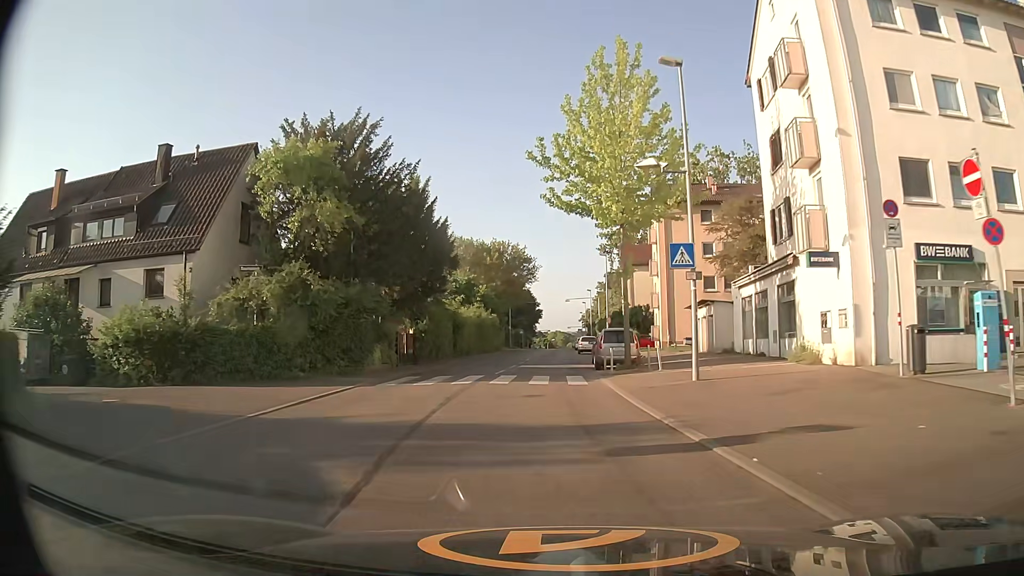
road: tertiary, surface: asphalt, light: Day
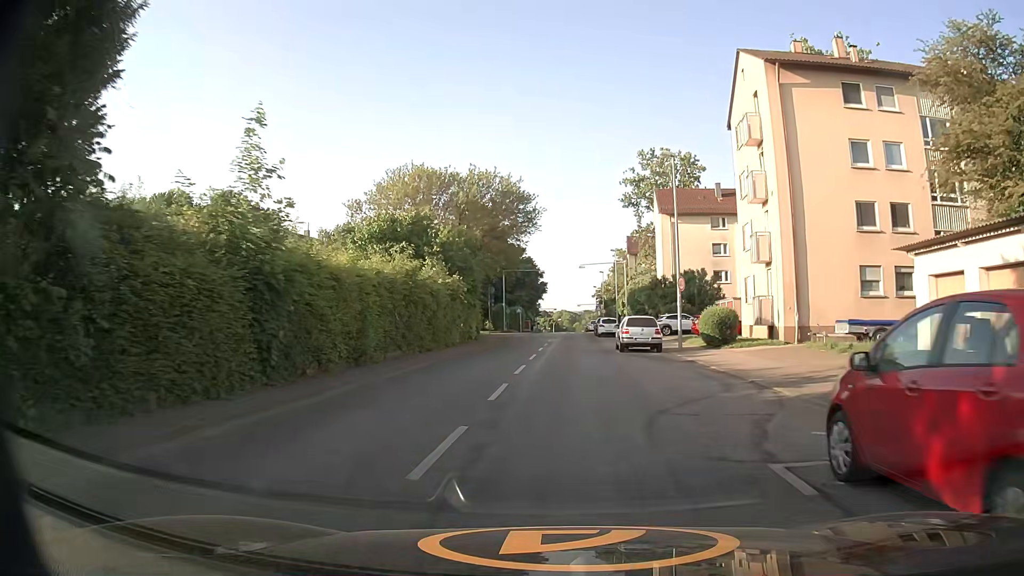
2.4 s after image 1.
(-0.4, +27.8) m; 0°
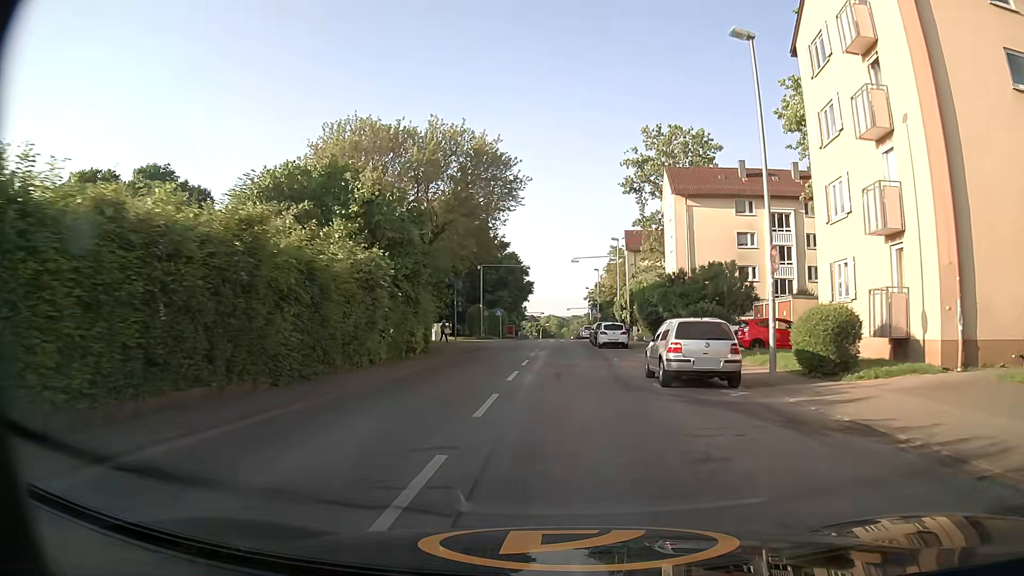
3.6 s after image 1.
(+0.1, +12.9) m; +1°
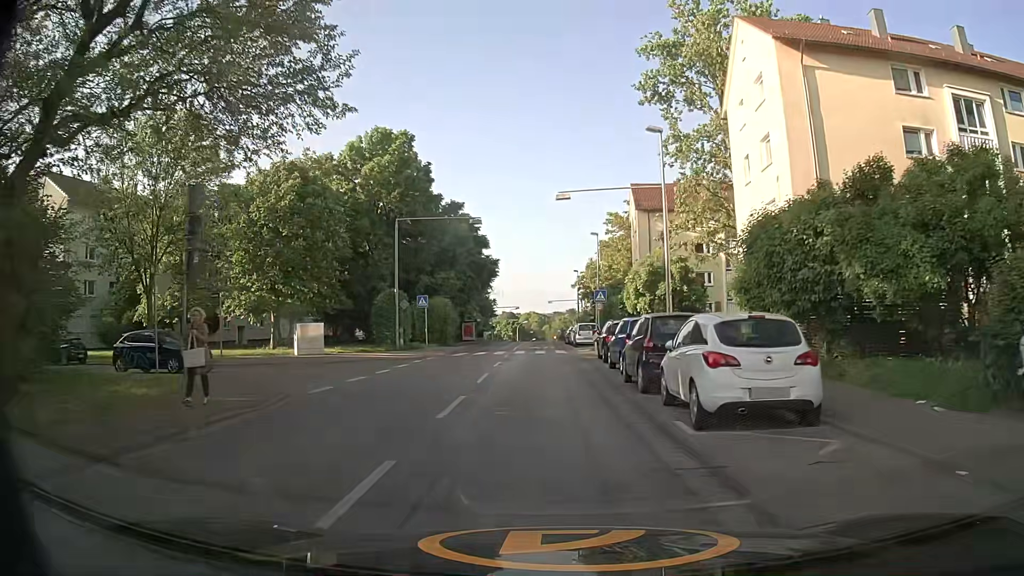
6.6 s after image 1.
(+0.4, +30.0) m; +1°
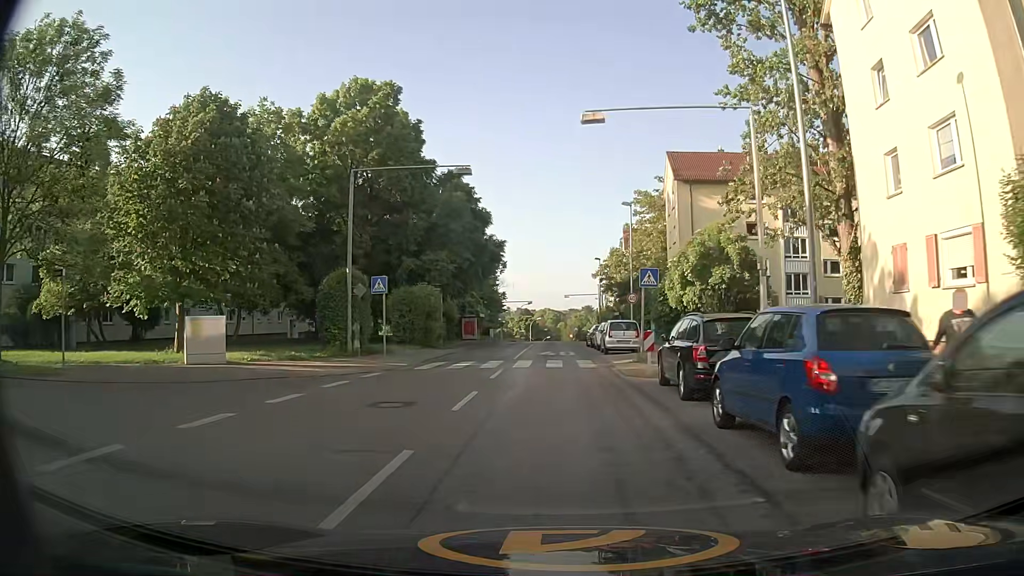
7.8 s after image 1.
(-0.2, +11.9) m; -2°
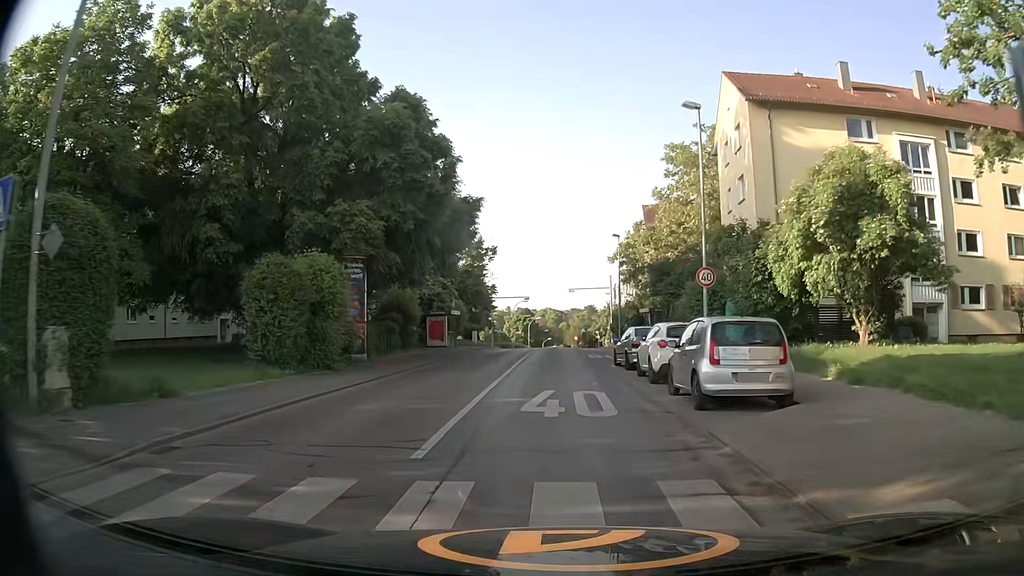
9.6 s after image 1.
(+0.2, +18.3) m; 0°
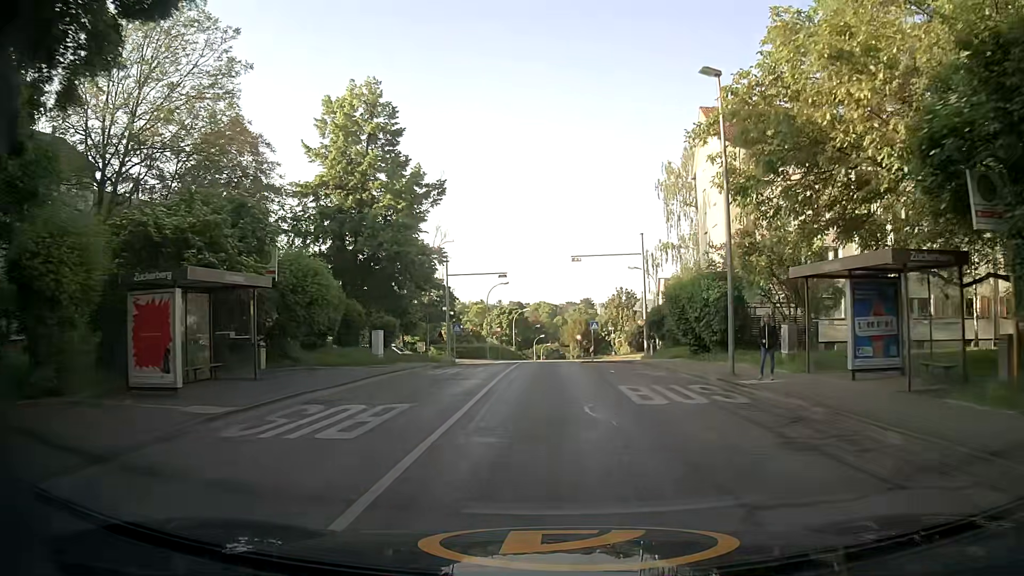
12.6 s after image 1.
(+0.3, +32.1) m; +1°
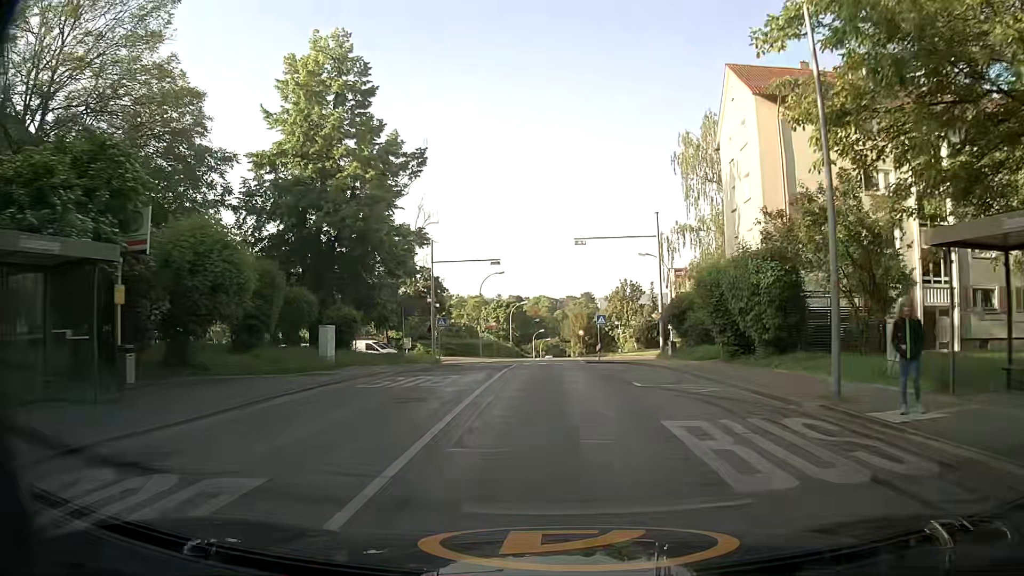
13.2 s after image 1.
(0.0, +6.6) m; -1°
